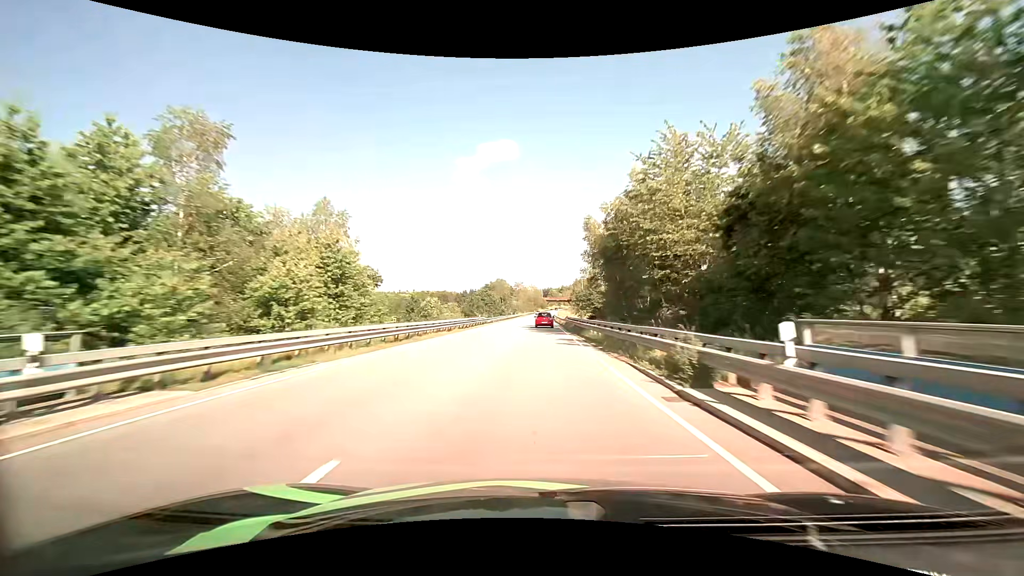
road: primary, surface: asphalt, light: Day
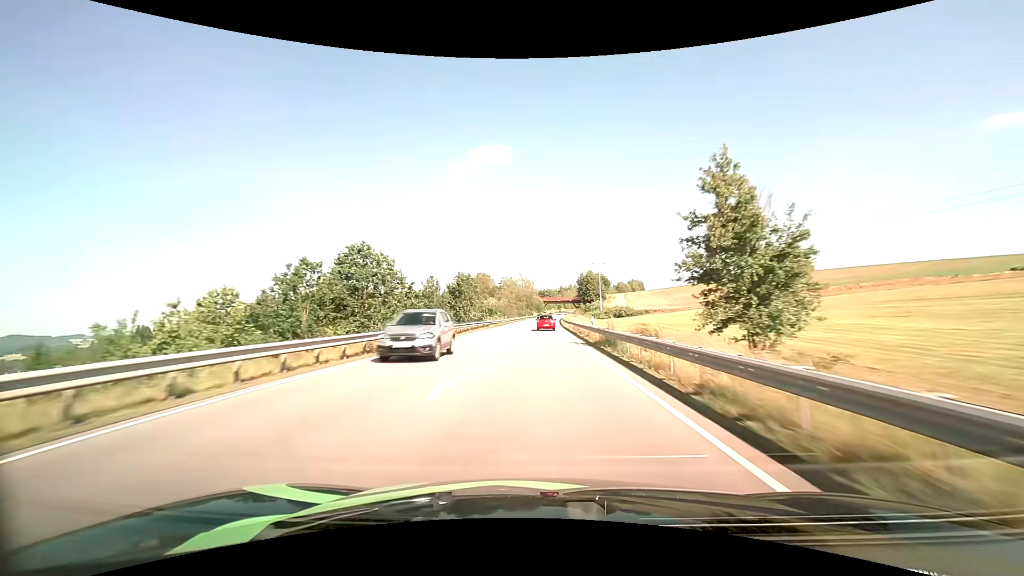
(0.0, +75.8) m; 0°
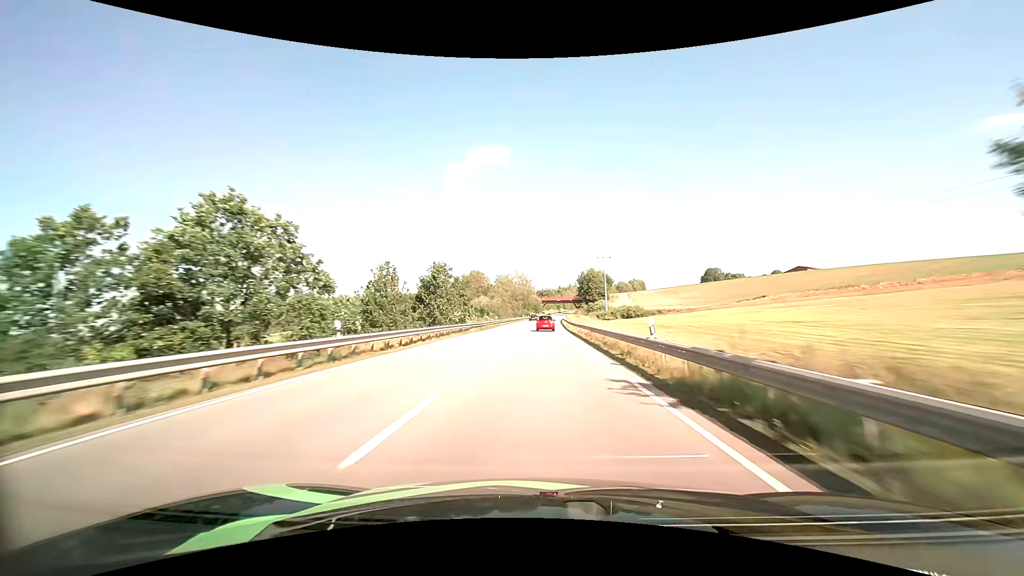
(0.0, +15.1) m; 0°
